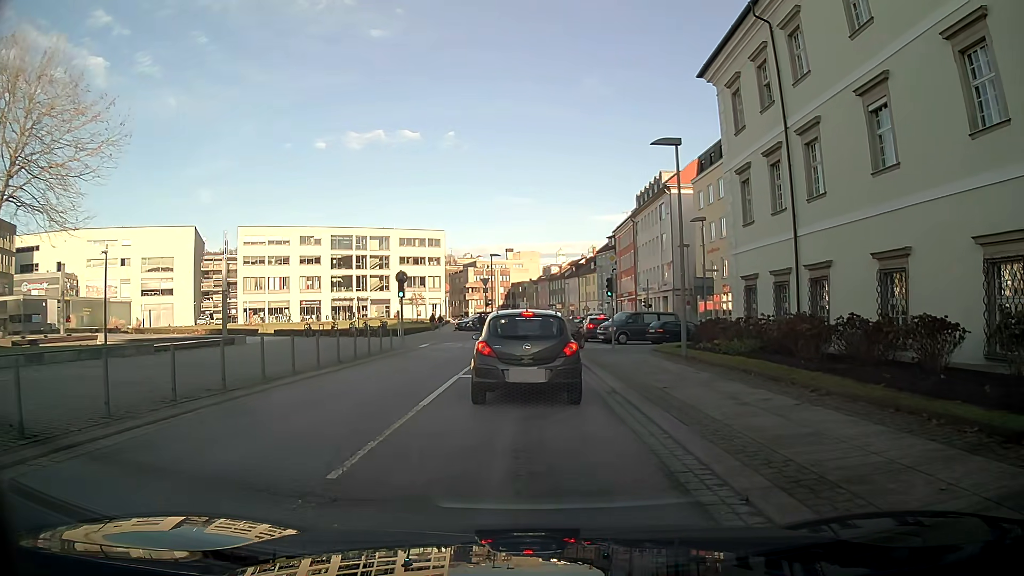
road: tertiary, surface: asphalt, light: Day
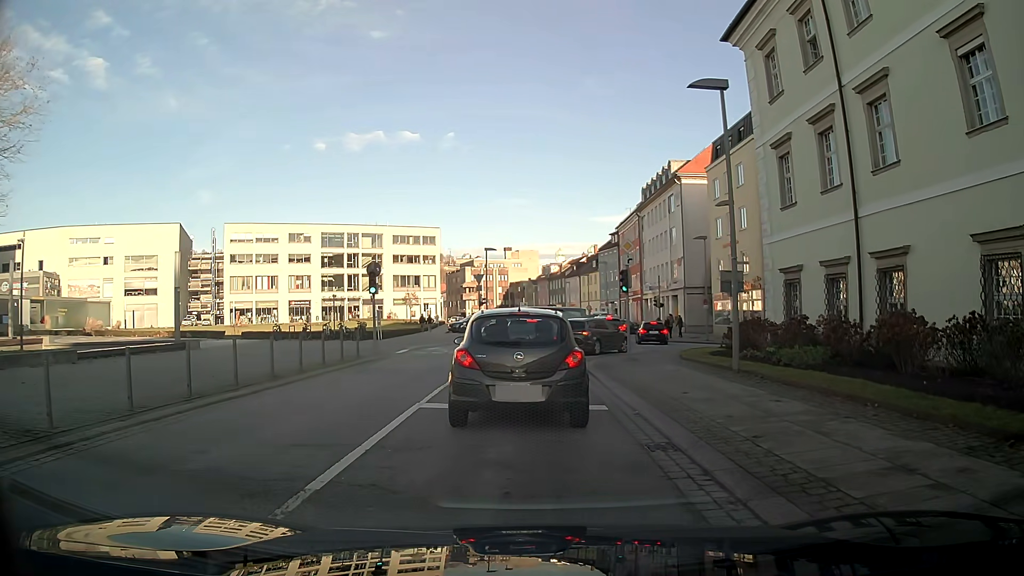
(+0.1, +5.3) m; +2°
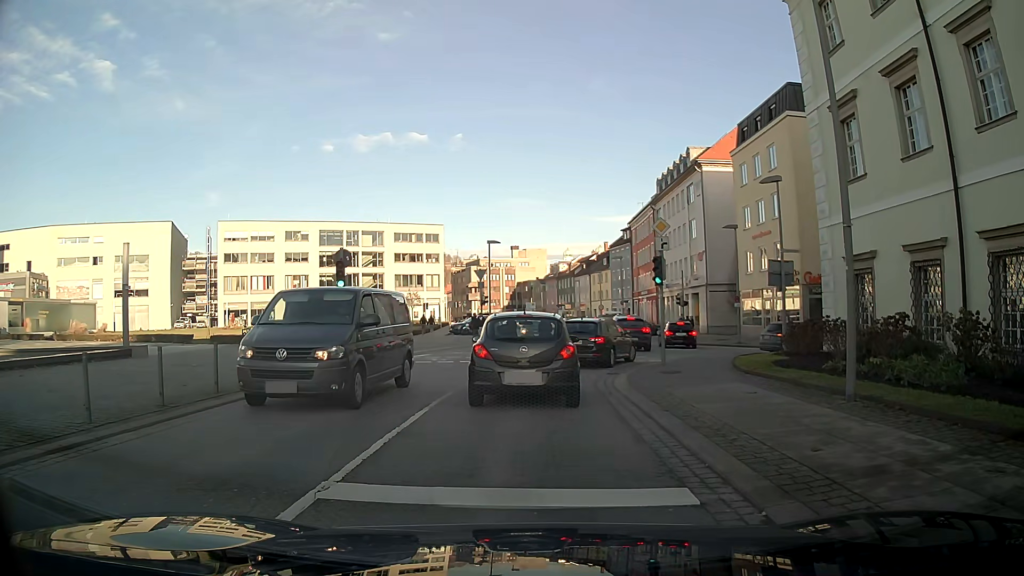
(0.0, +5.2) m; -1°
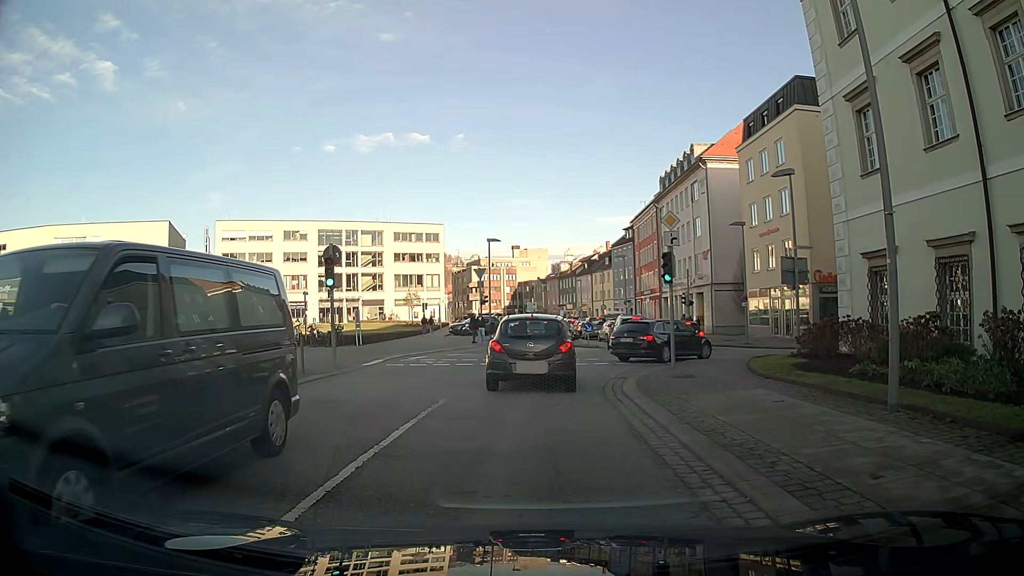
(0.0, +1.2) m; 0°
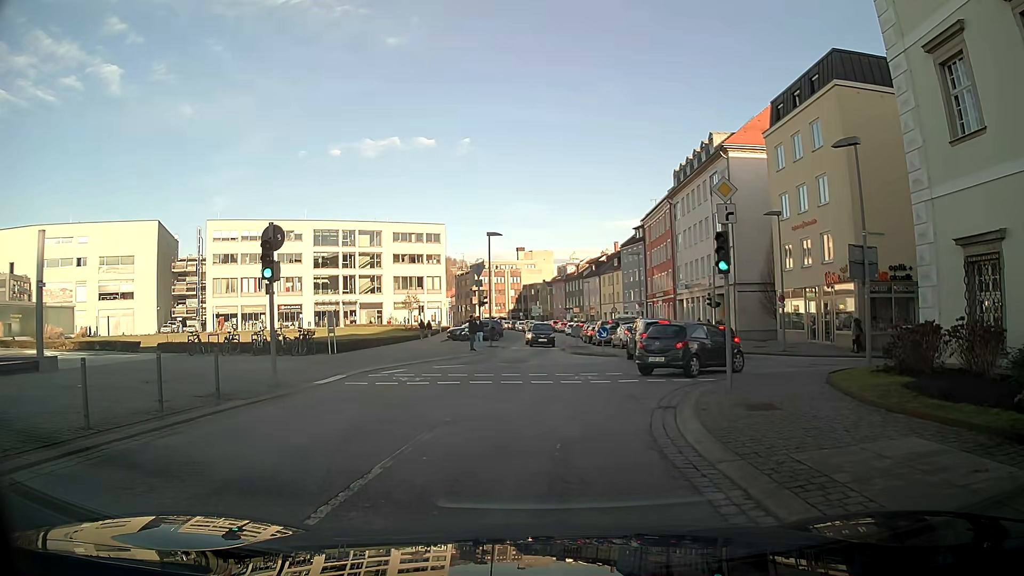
(-0.1, +5.3) m; 0°
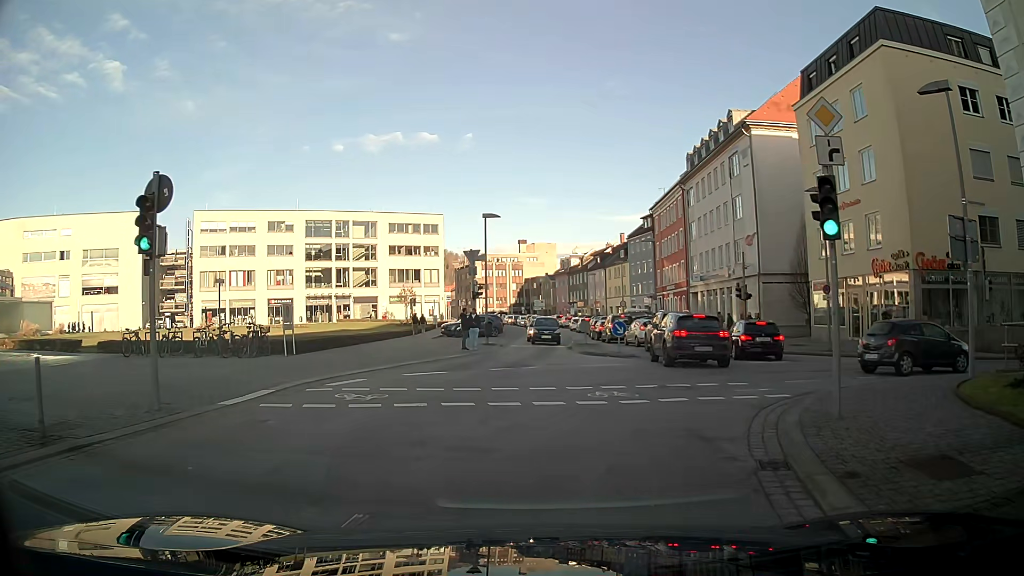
(+0.1, +5.2) m; +2°
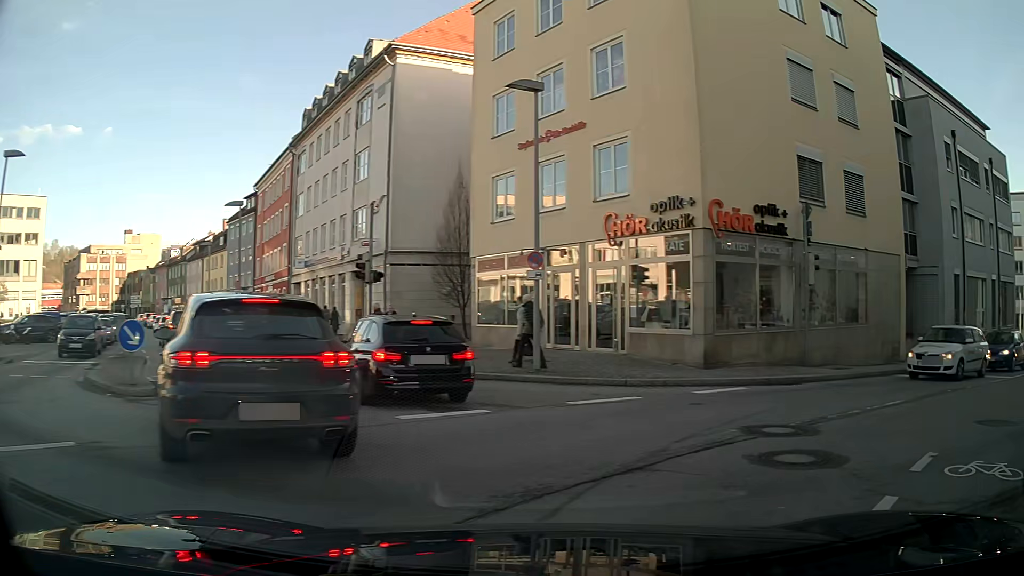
(+2.7, +13.1) m; +36°
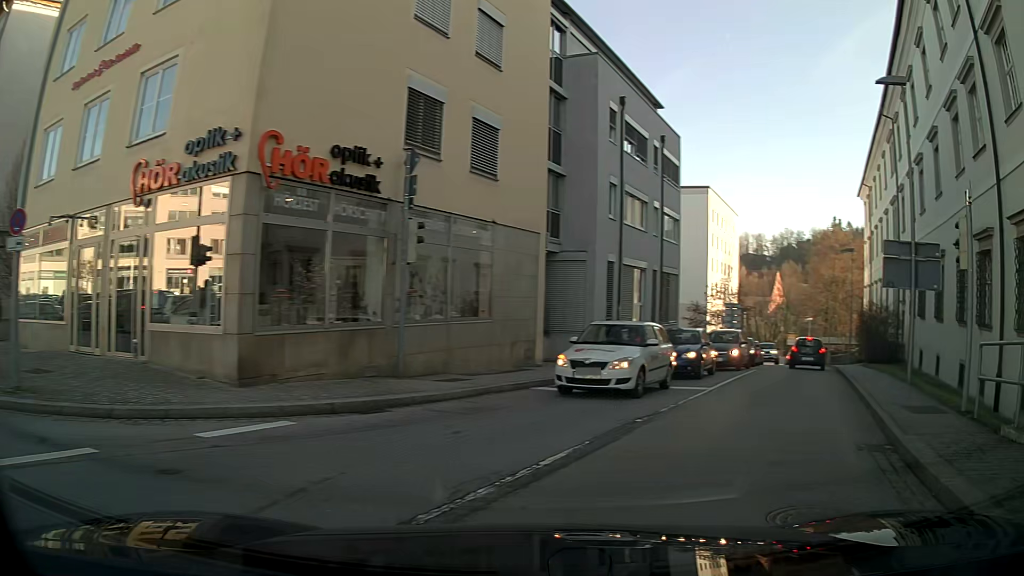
(+1.7, +5.4) m; +33°
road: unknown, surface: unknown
(+2, +10) (+5, +19) (+9, +29) (+12, +38) (+15, +48) (+18, +57) (+20, +67) (+23, +76) (+27, +86) (+30, +95) m
